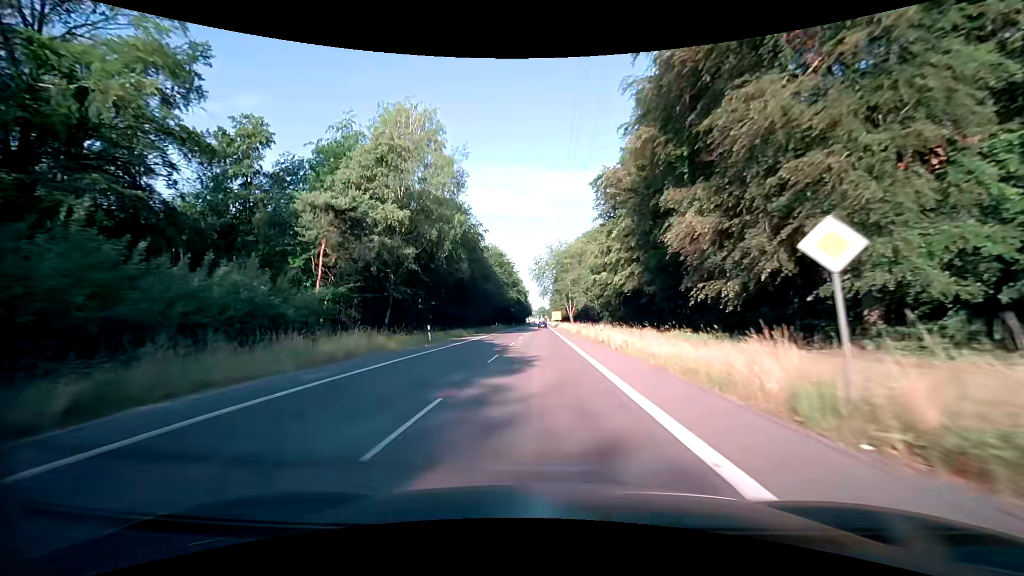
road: secondary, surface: asphalt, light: Day
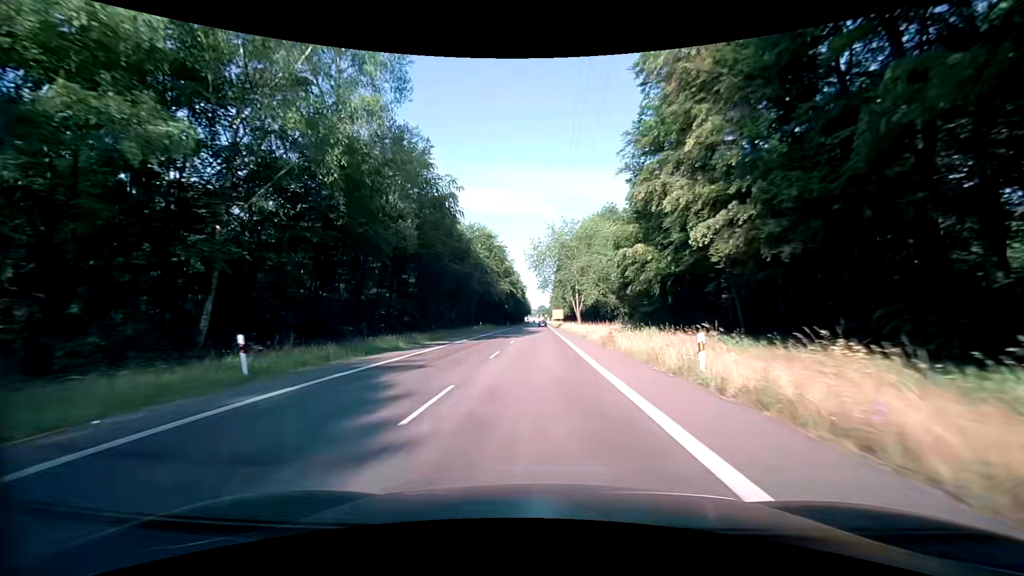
(0.0, +21.2) m; 0°
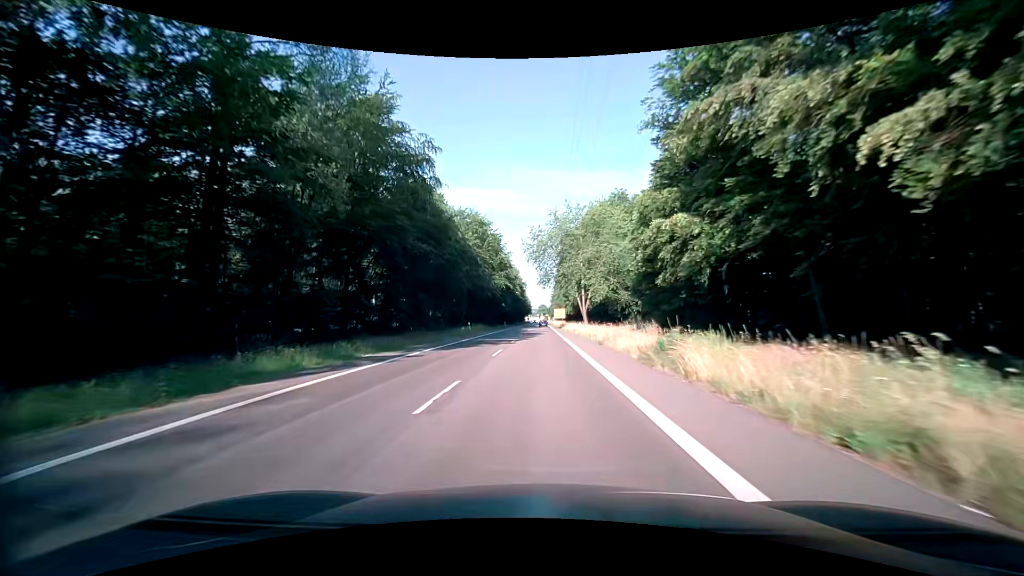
(0.0, +10.6) m; -1°
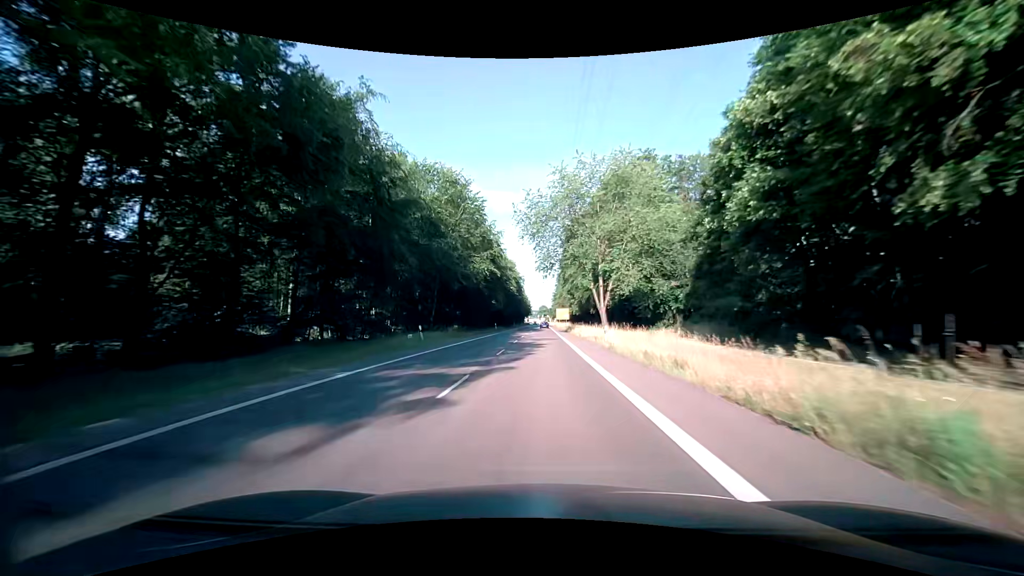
(+0.1, +21.2) m; +1°
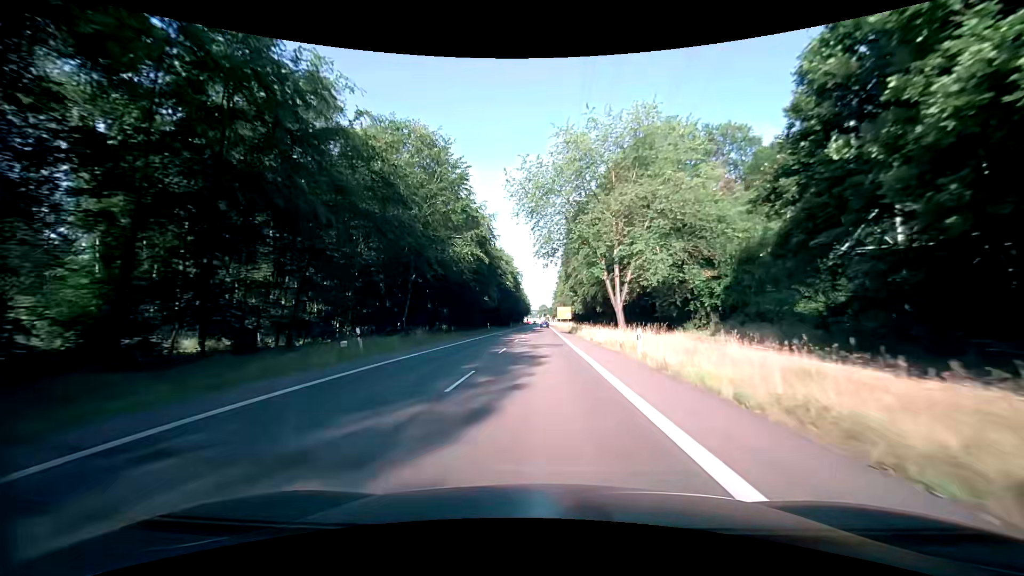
(0.0, +10.6) m; 0°
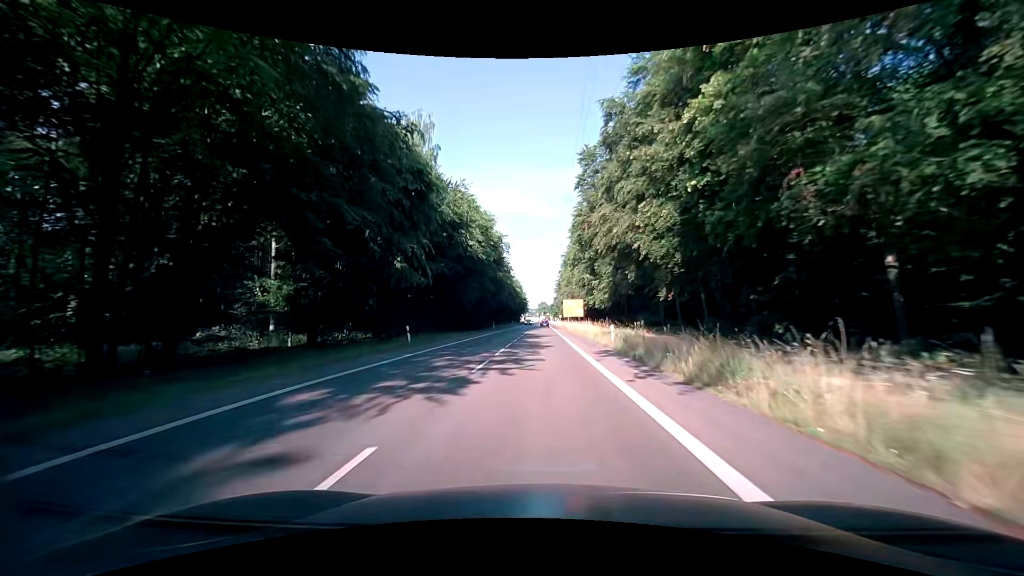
(0.0, +42.1) m; 0°
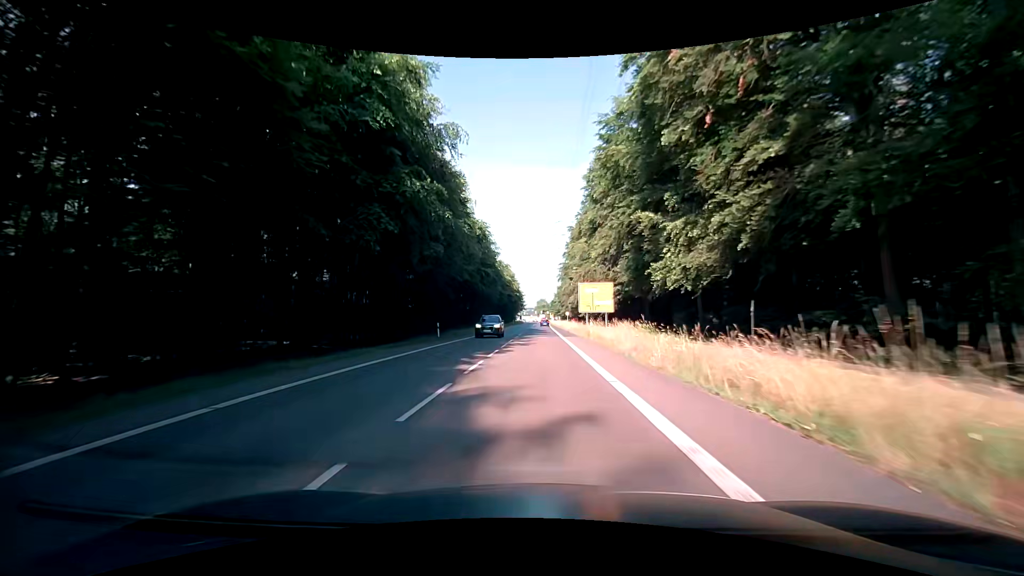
(-0.1, +41.2) m; 0°
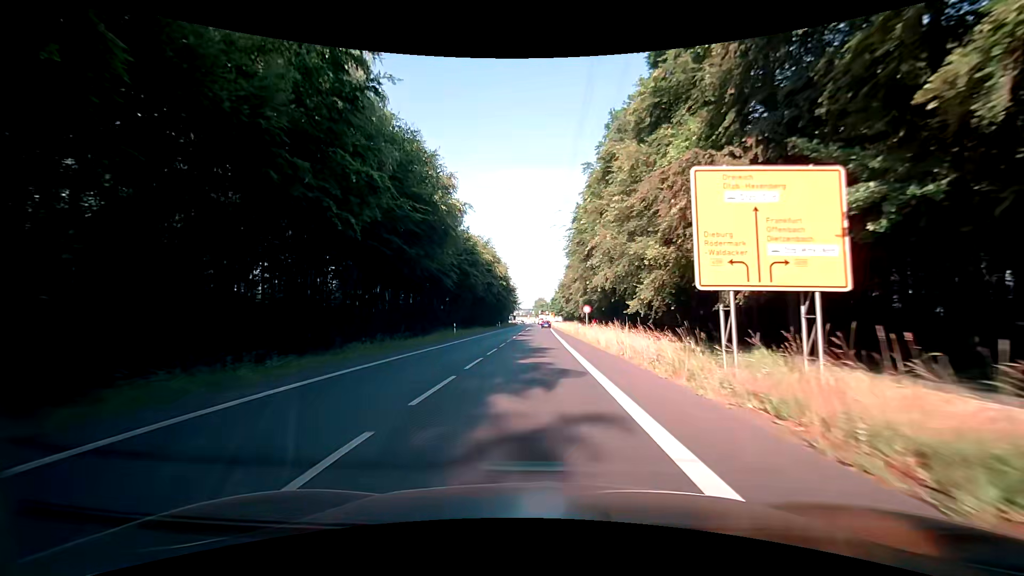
(+0.3, +40.2) m; +1°
(0, +10) (0, +20) (0, +30) (0, +40) (0, +50) (0, +60) (0, +70) (0, +80) (+1, +90) (+1, +100) m
